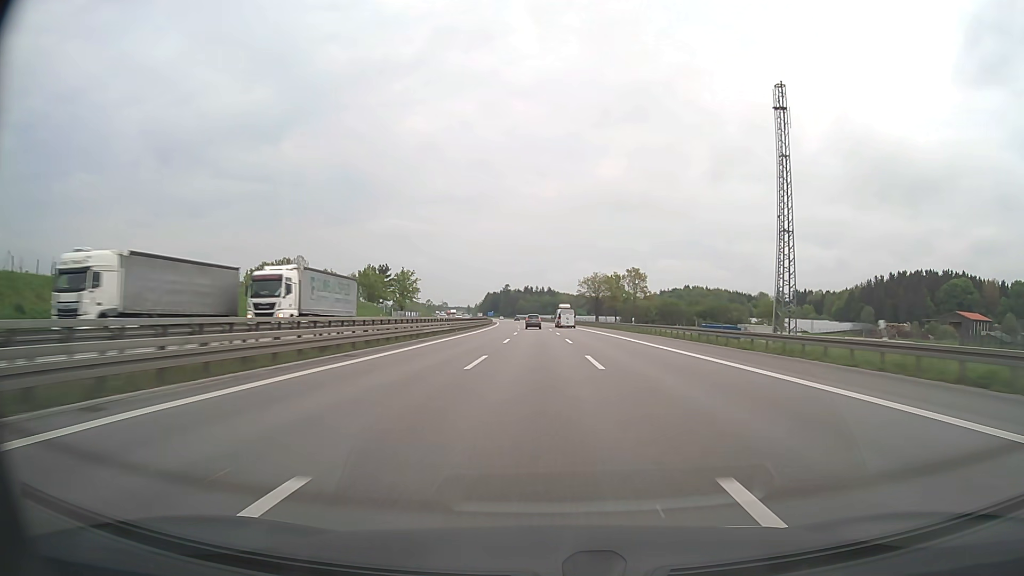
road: motorway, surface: asphalt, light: Day
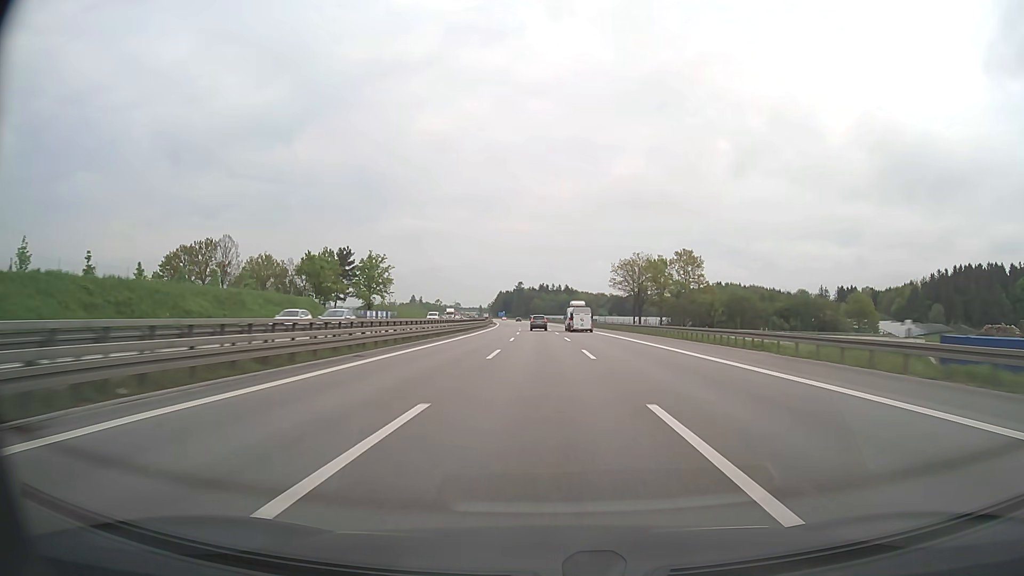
(-0.5, +49.0) m; -1°
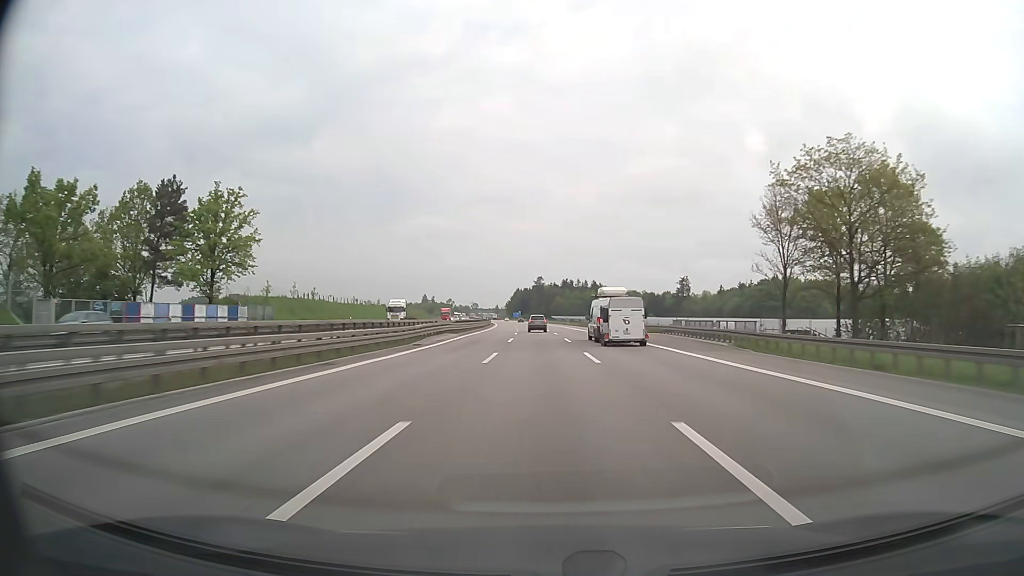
(-1.2, +73.8) m; -2°
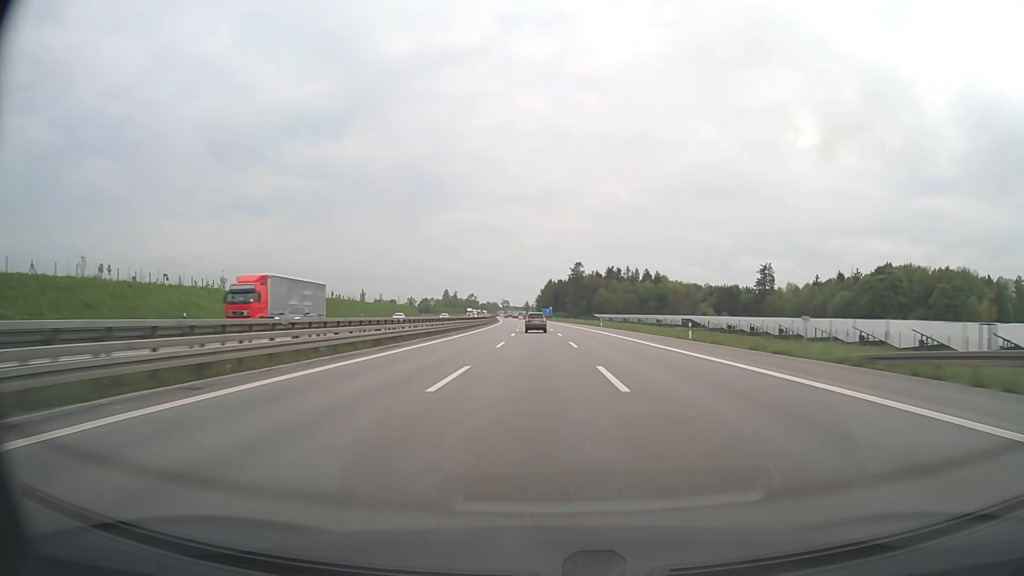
(-2.3, +98.6) m; -3°
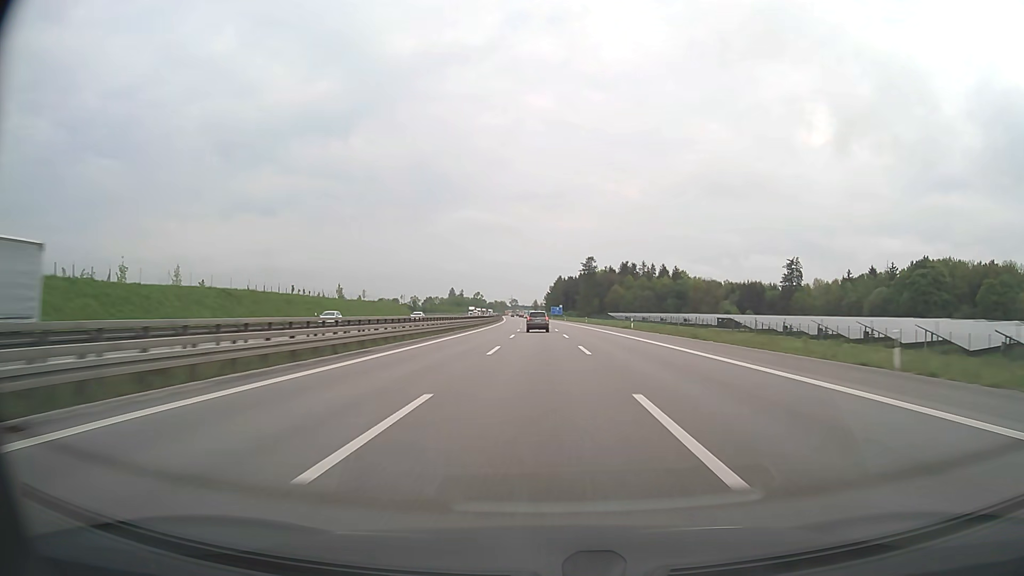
(-0.2, +24.6) m; -1°
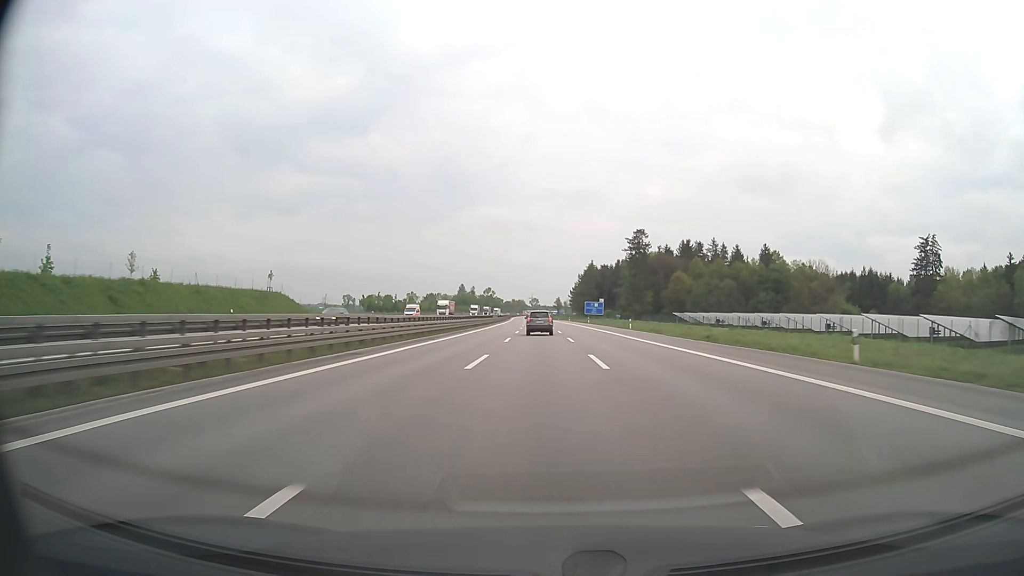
(-2.0, +96.2) m; -2°
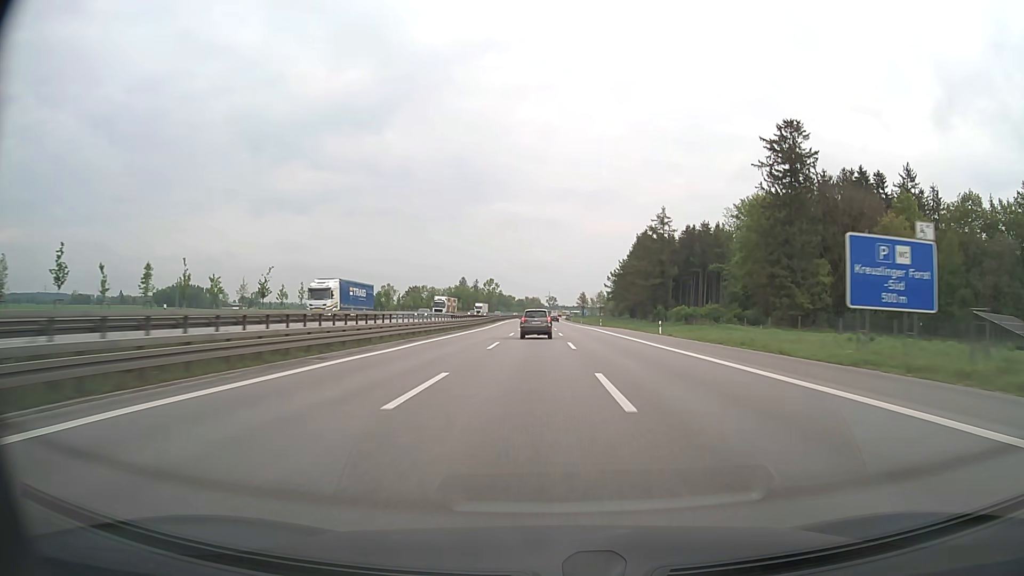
(-1.7, +115.2) m; -2°
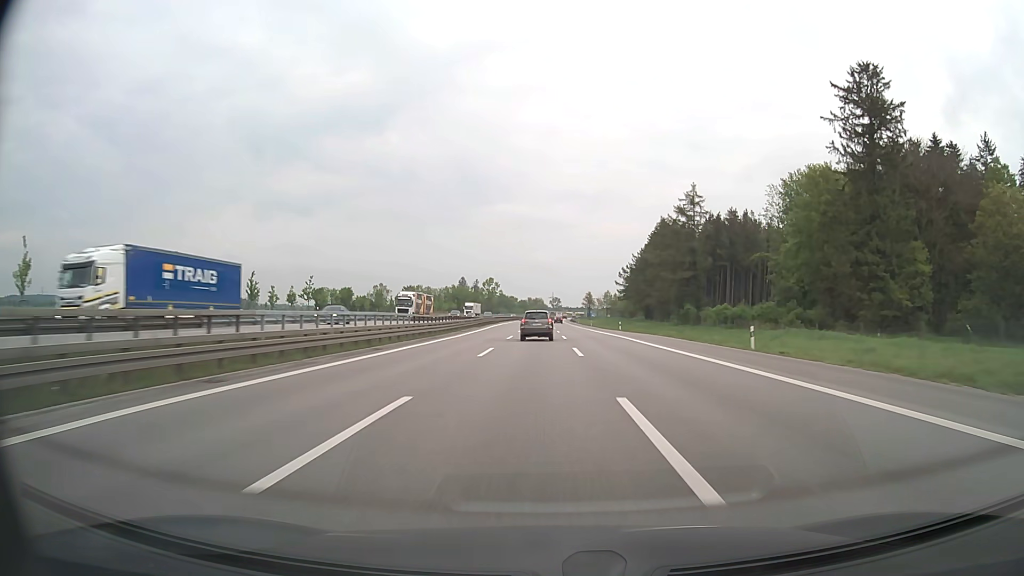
(-0.1, +22.5) m; 0°
(0, +10) (0, +20) (0, +30) (0, +40) (0, +50) (0, +60) (0, +70) (0, +80) (-1, +90) (-1, +100) m
